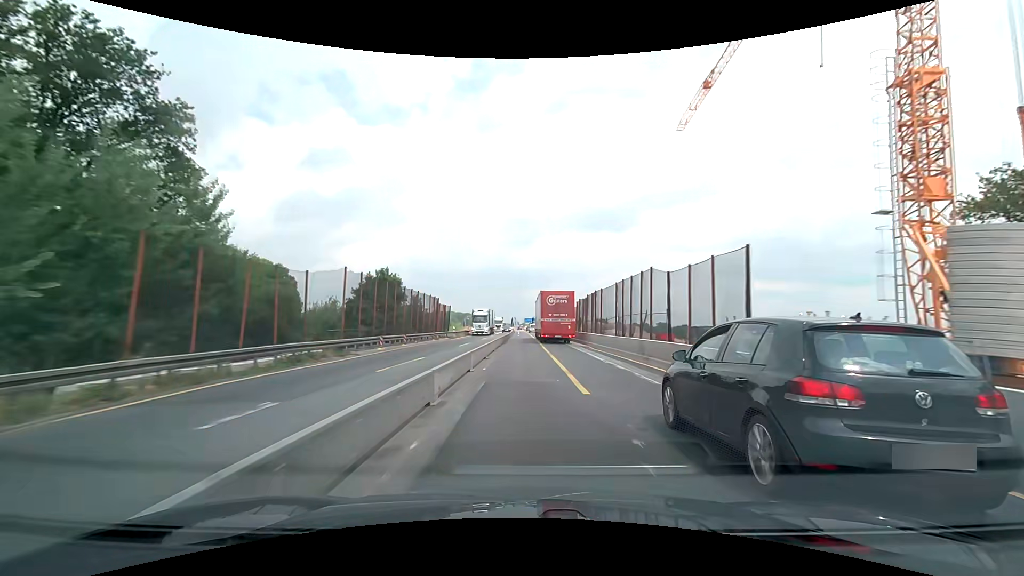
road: motorway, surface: concrete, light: Day
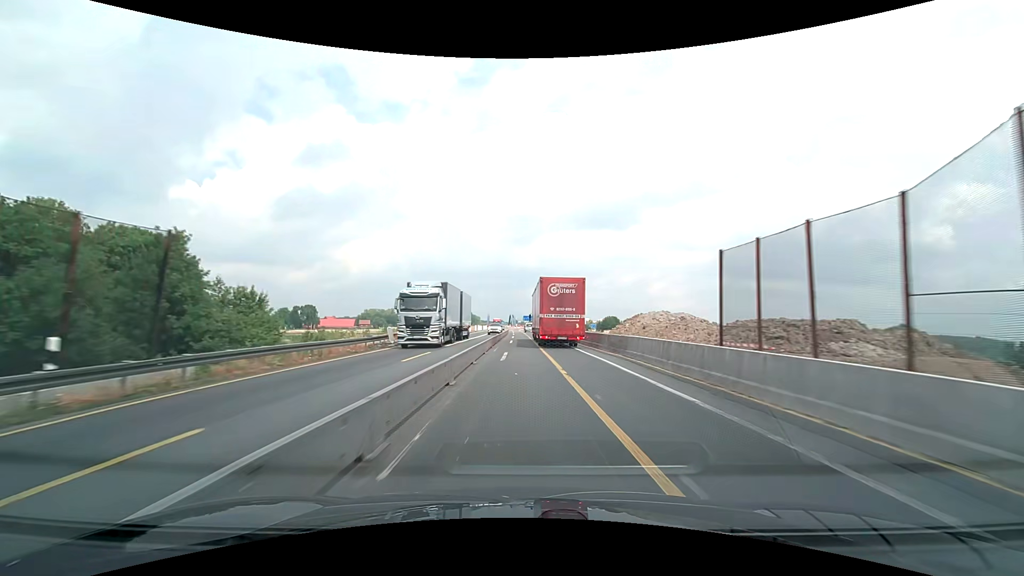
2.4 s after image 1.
(+0.1, +51.5) m; 0°
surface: asphalt
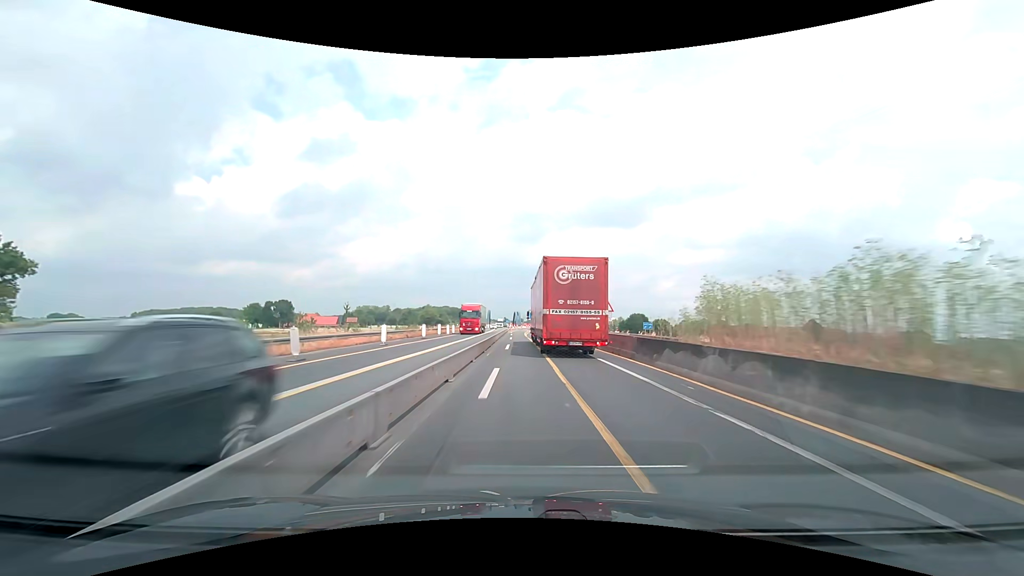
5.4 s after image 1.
(-0.3, +61.2) m; -1°
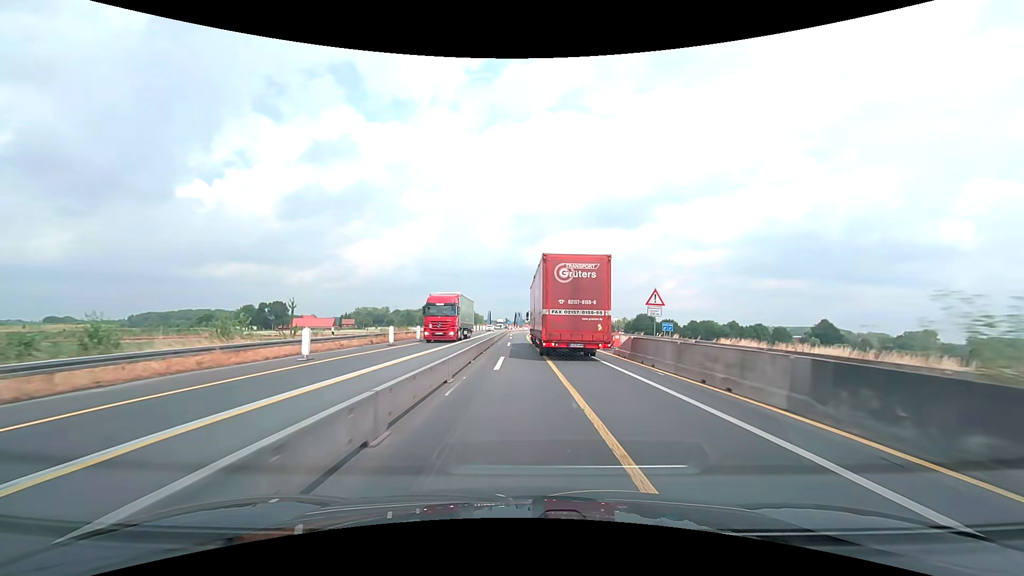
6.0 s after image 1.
(0.0, +11.8) m; 0°
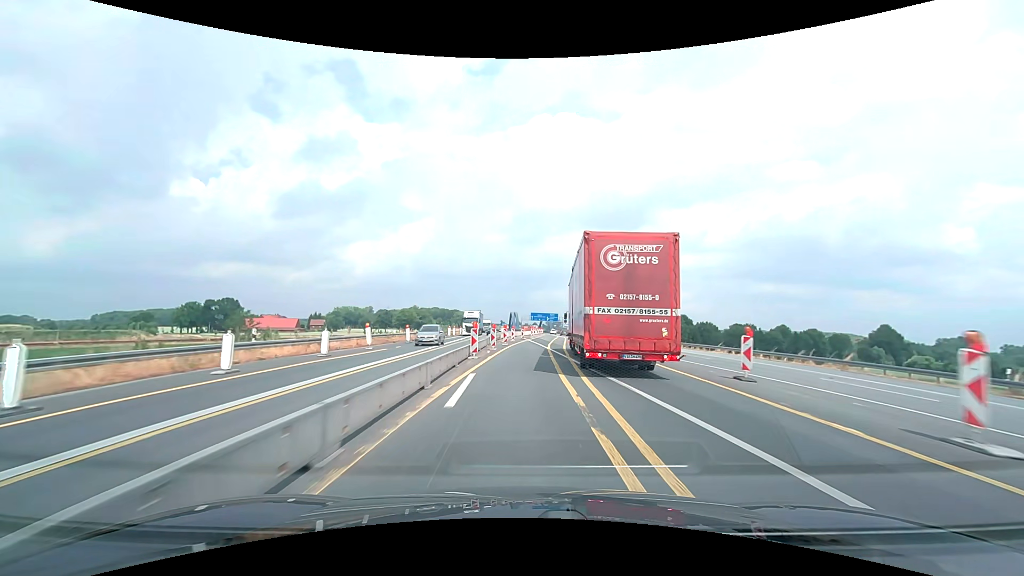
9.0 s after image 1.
(-0.5, +61.4) m; 0°
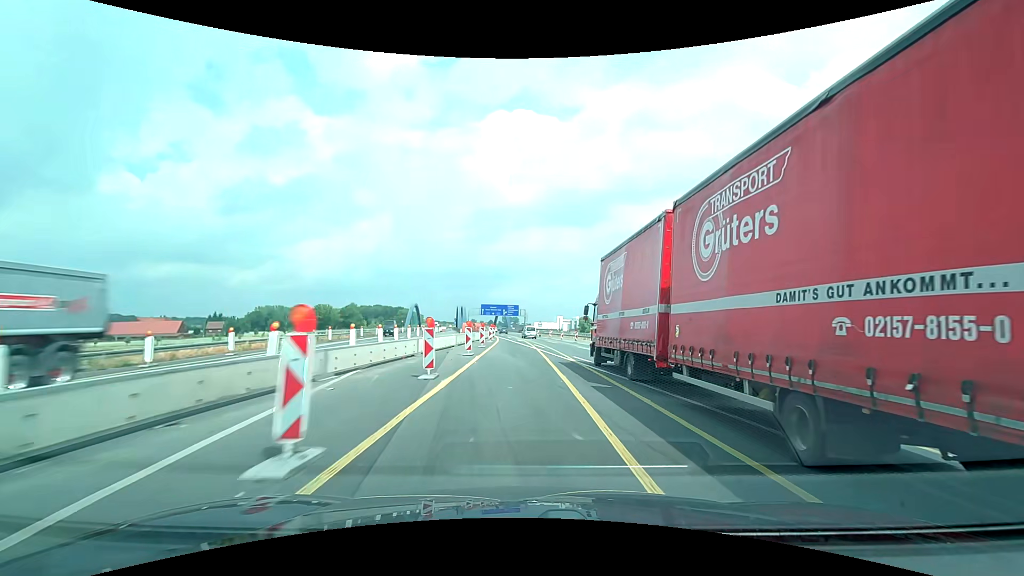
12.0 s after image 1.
(+3.2, +67.7) m; +5°
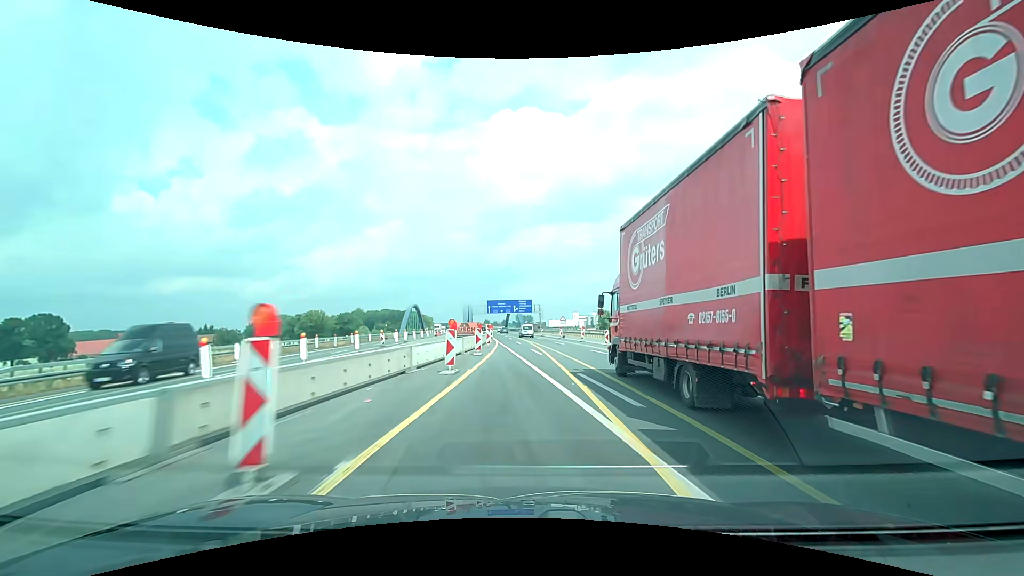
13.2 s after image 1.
(-0.3, +28.0) m; -2°
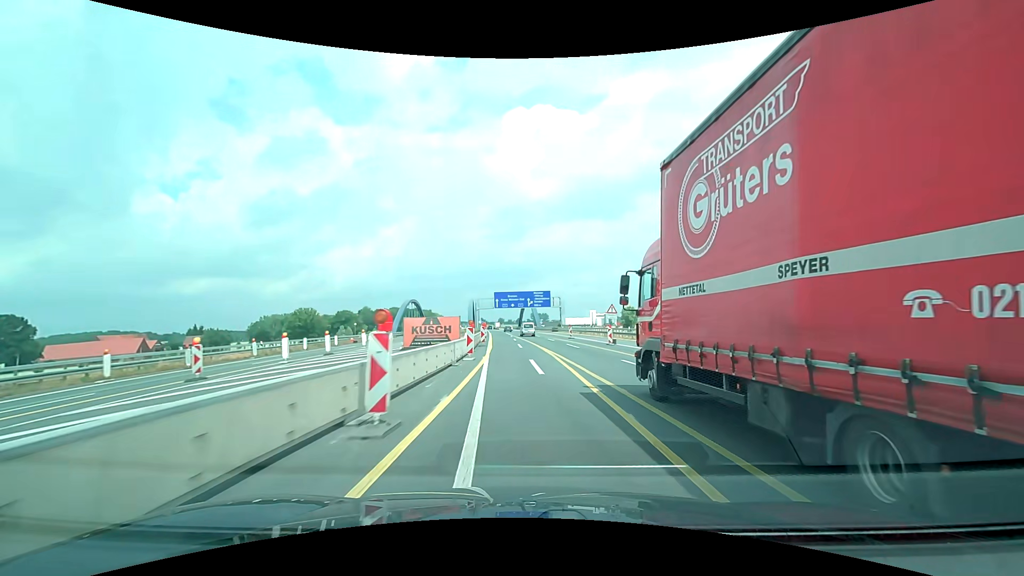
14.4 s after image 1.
(-0.4, +28.3) m; -1°
(0, +10) (0, +20) (-1, +30) (-1, +40) (-2, +50) (-3, +60) (-3, +70) (-4, +80) (-5, +90) (-5, +100) m
